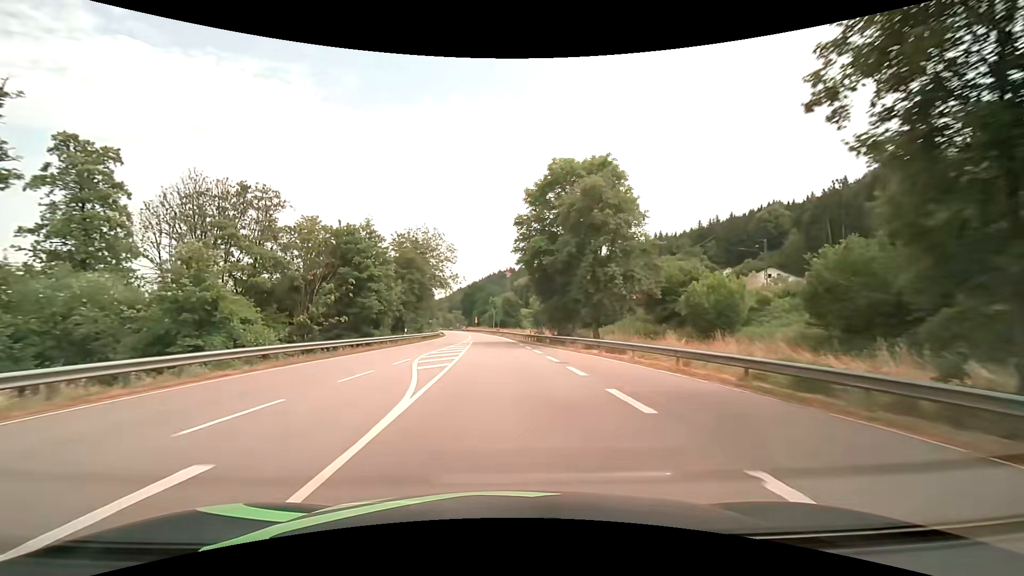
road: primary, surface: asphalt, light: Day
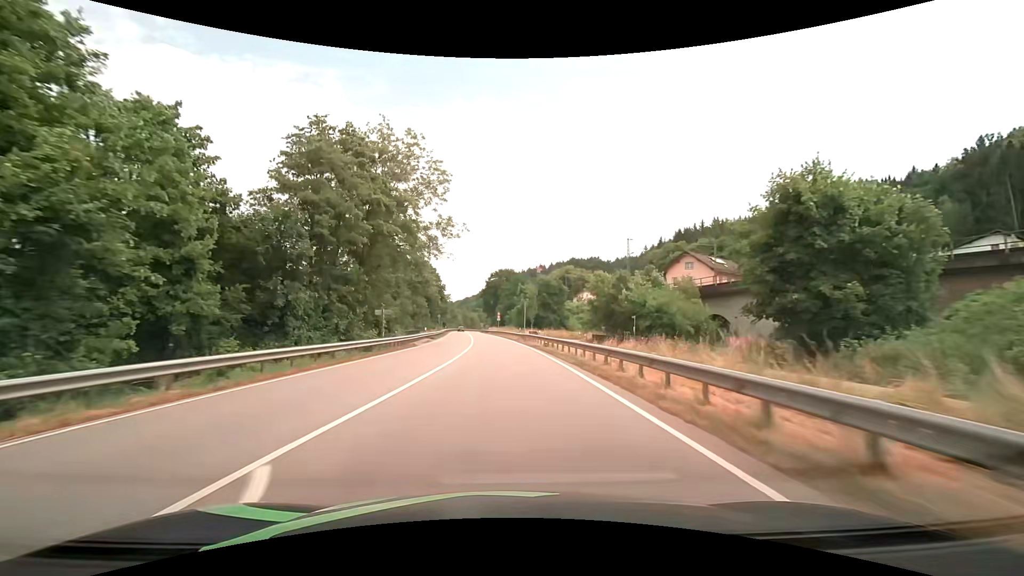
(-1.3, +45.9) m; -2°
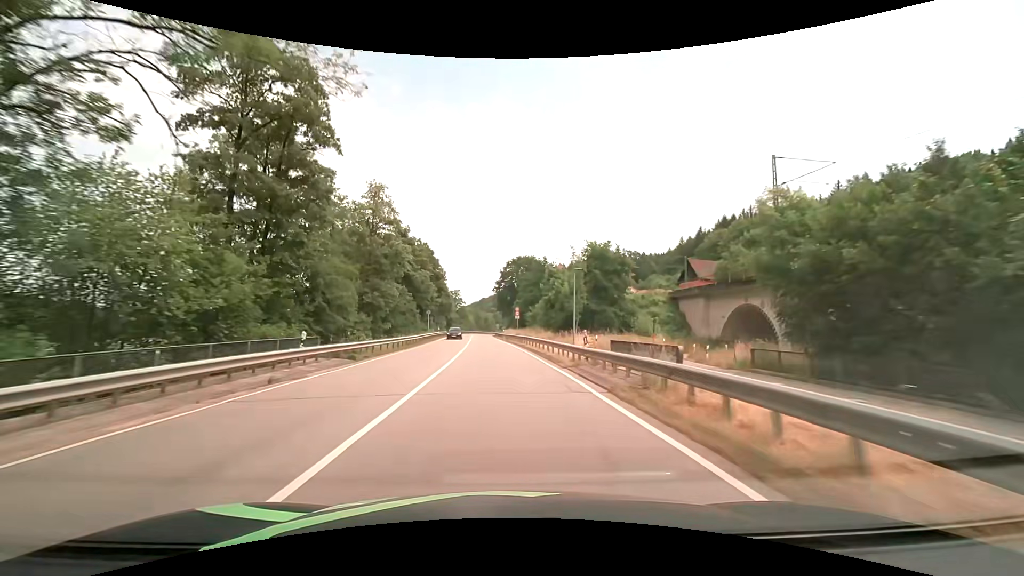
(-1.2, +34.3) m; -3°
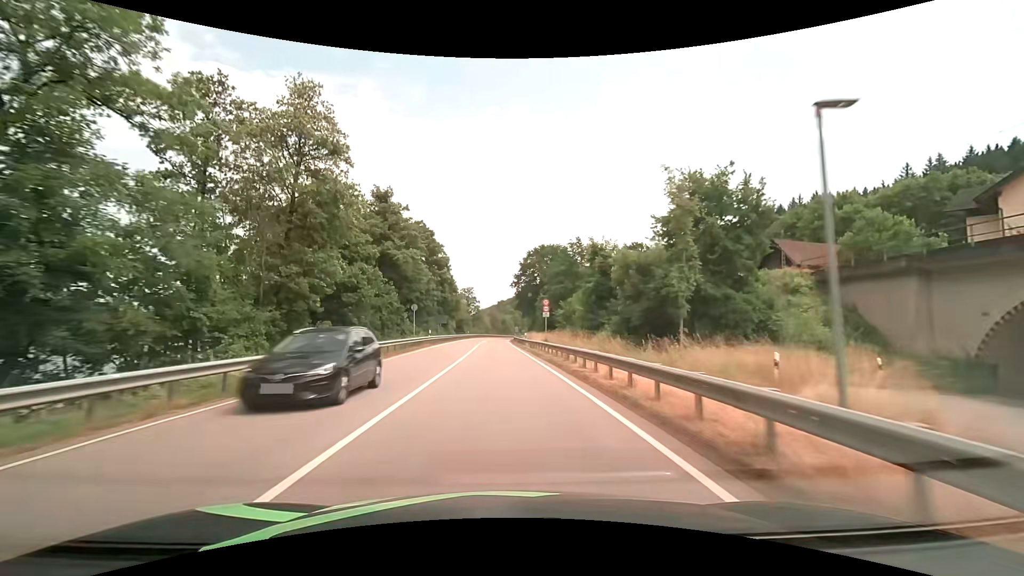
(-0.4, +22.9) m; -2°
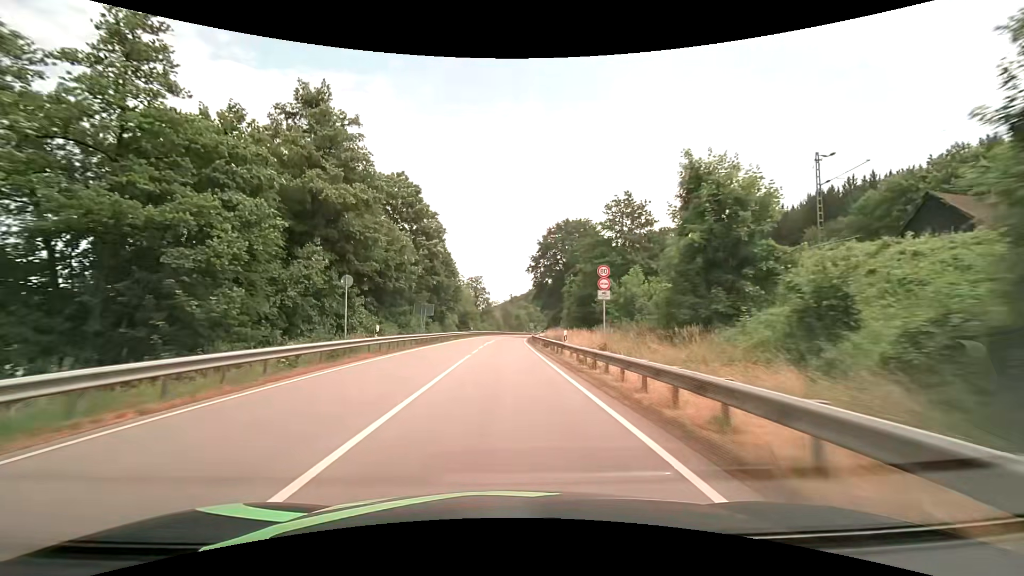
(-0.3, +23.0) m; -2°
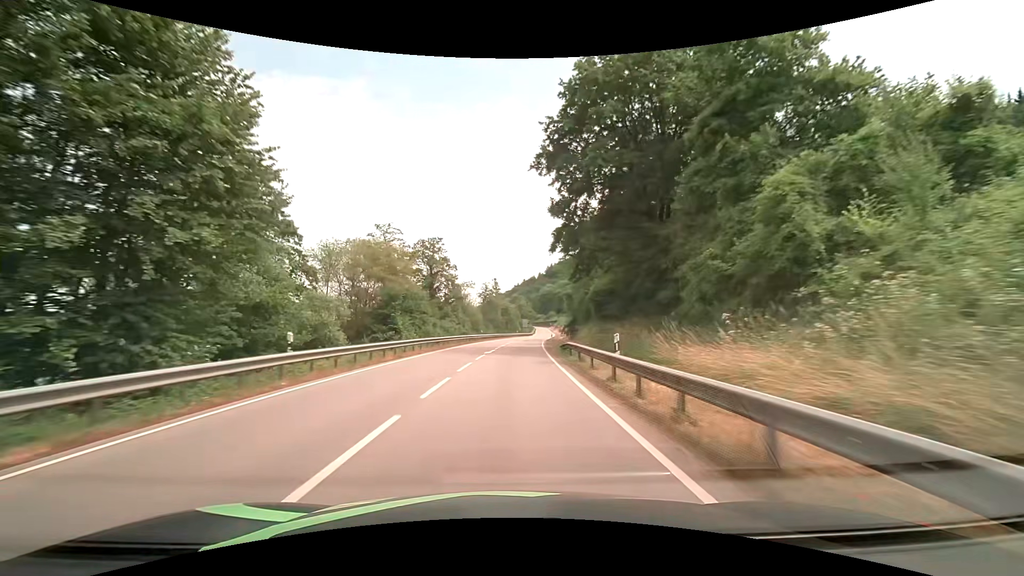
(+0.4, +58.1) m; +2°
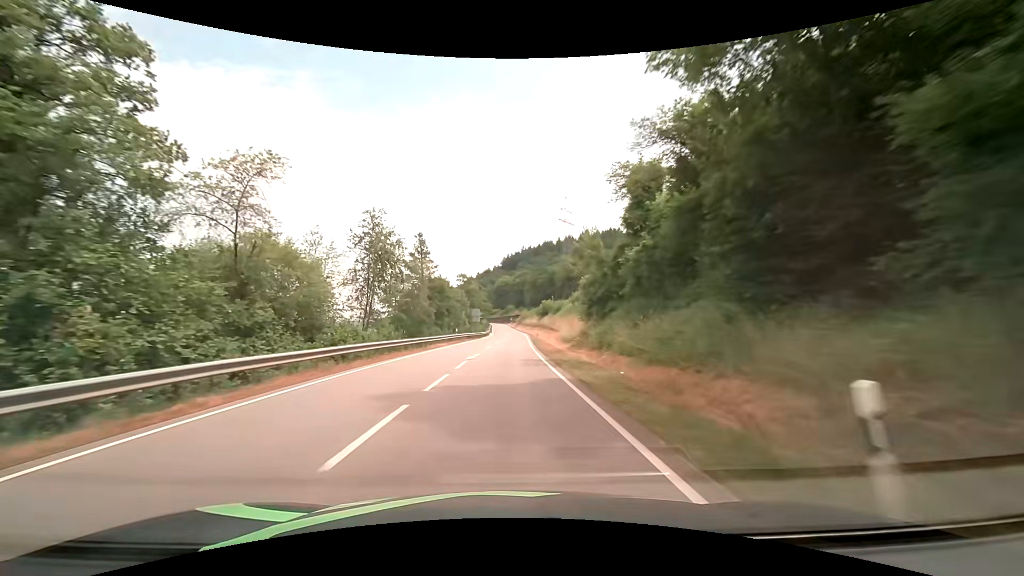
(+2.3, +58.9) m; +5°
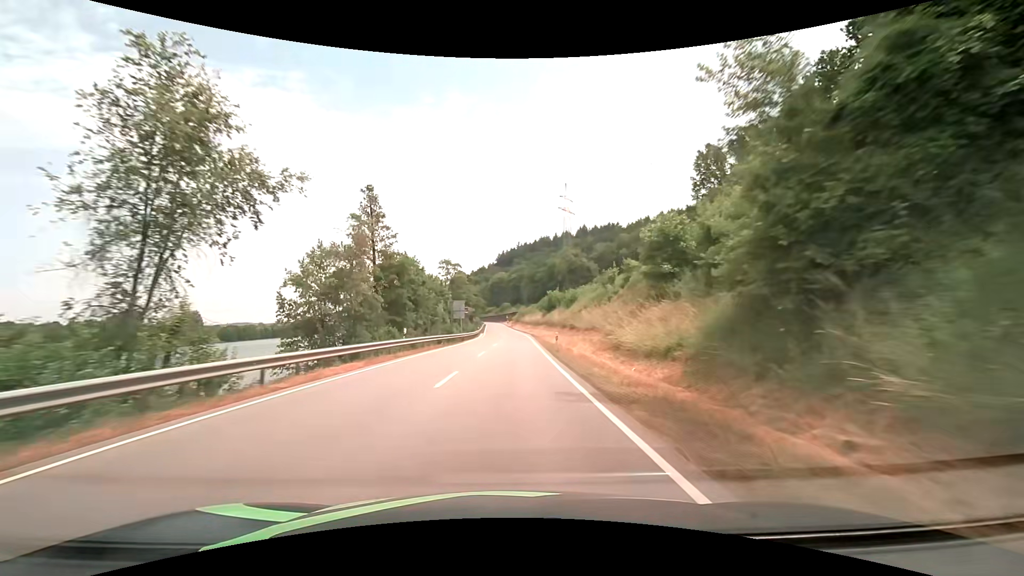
(+0.1, +24.0) m; 0°
(0, +10) (0, +20) (0, +30) (+1, +40) (+1, +50) (+1, +60) (+1, +70) (+1, +80) (+1, +90) (+1, +100) m
